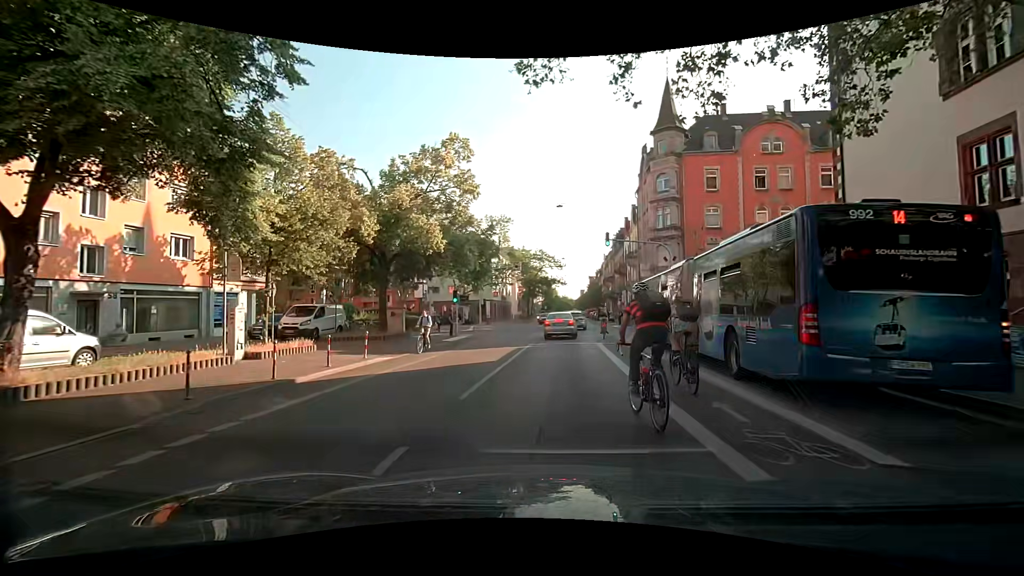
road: secondary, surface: asphalt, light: Day
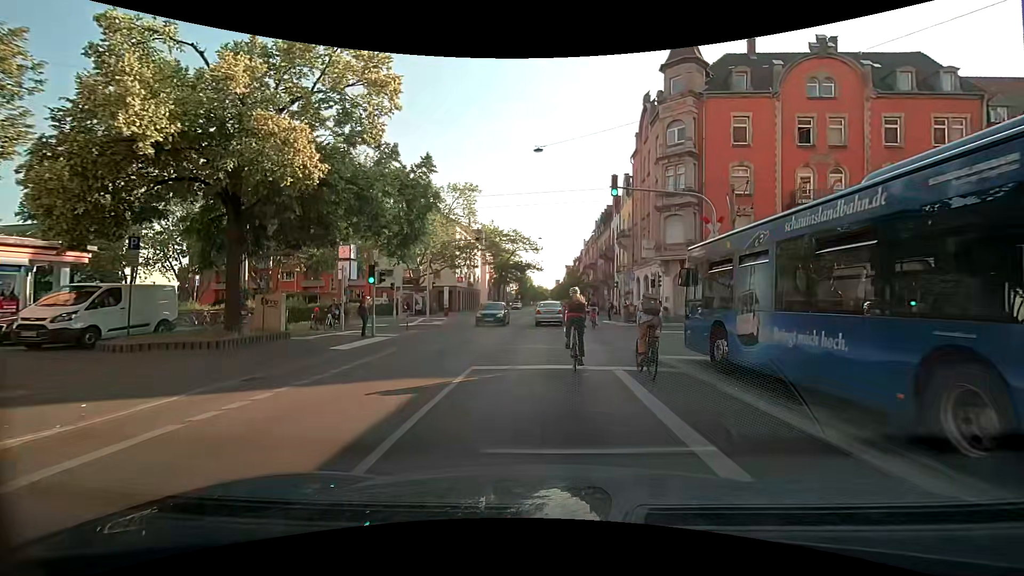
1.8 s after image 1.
(+0.2, +11.9) m; +3°
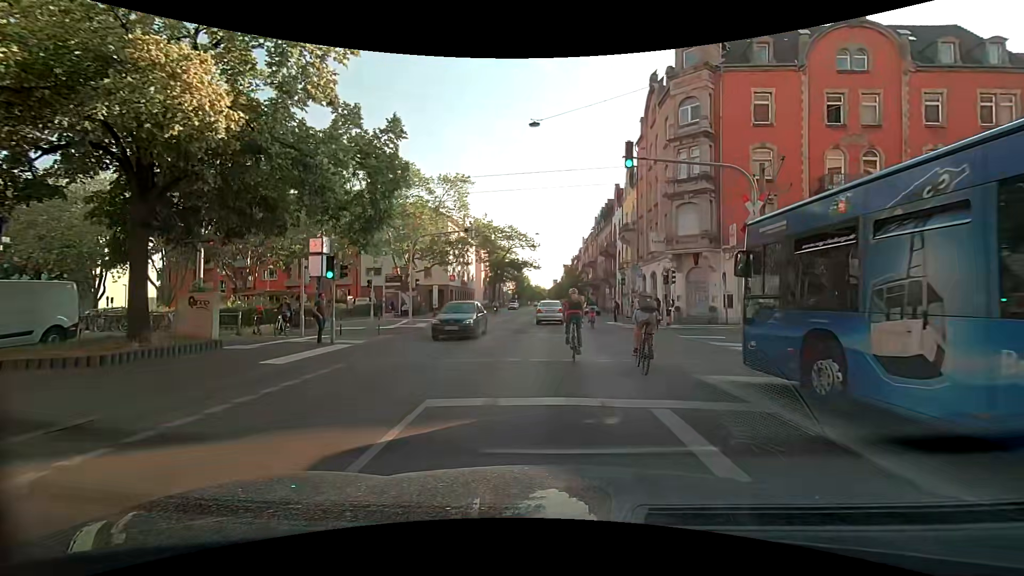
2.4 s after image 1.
(0.0, +3.9) m; +1°
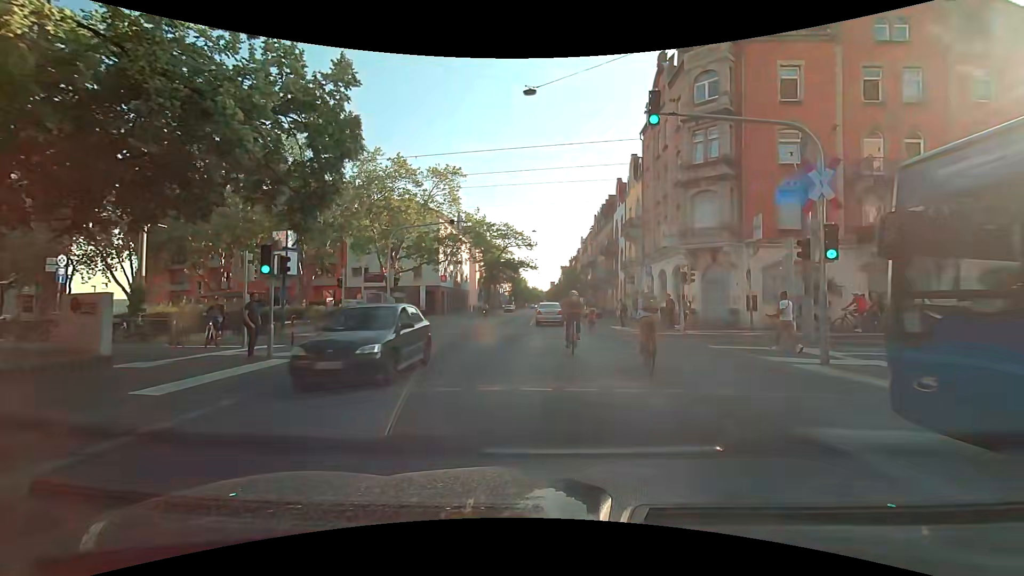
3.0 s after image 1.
(0.0, +3.9) m; 0°
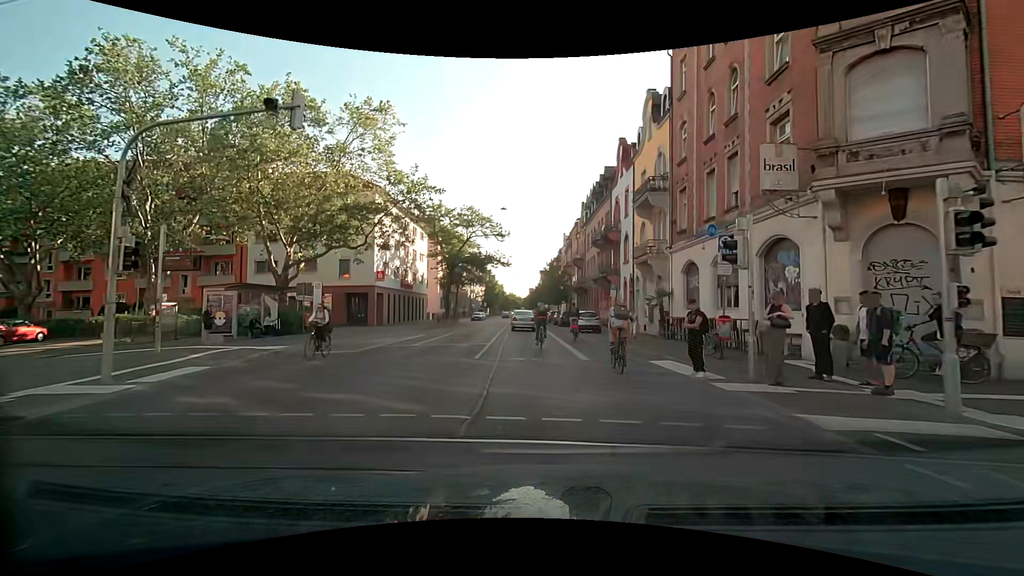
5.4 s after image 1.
(+0.3, +16.2) m; +3°
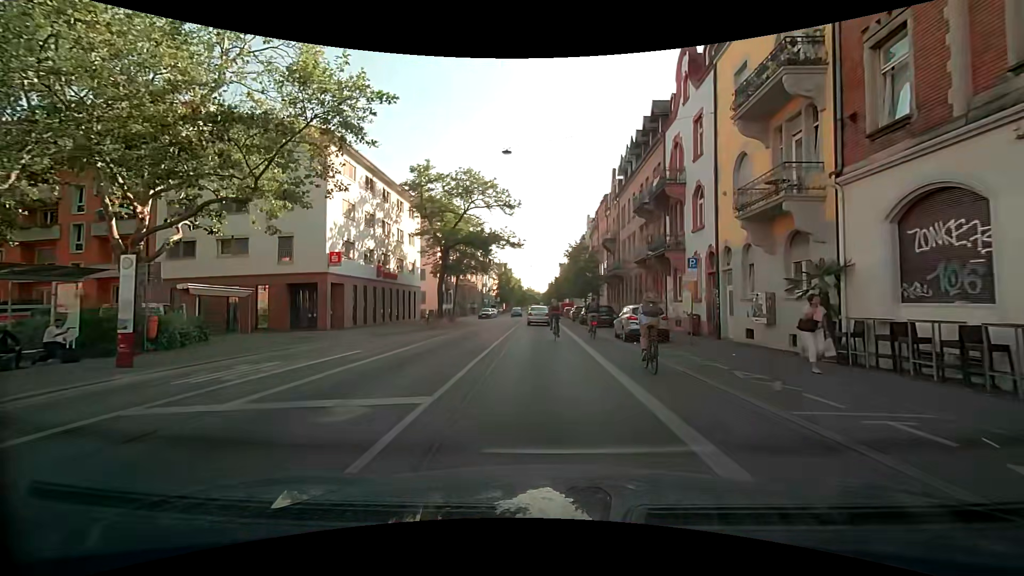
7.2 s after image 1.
(-0.4, +13.5) m; -4°
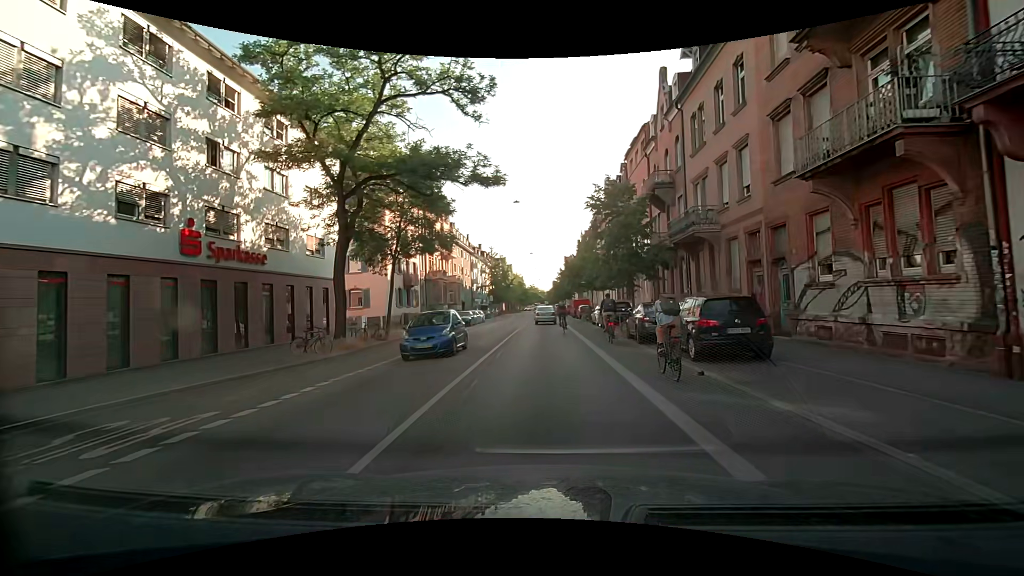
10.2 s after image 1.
(+0.2, +22.2) m; +1°
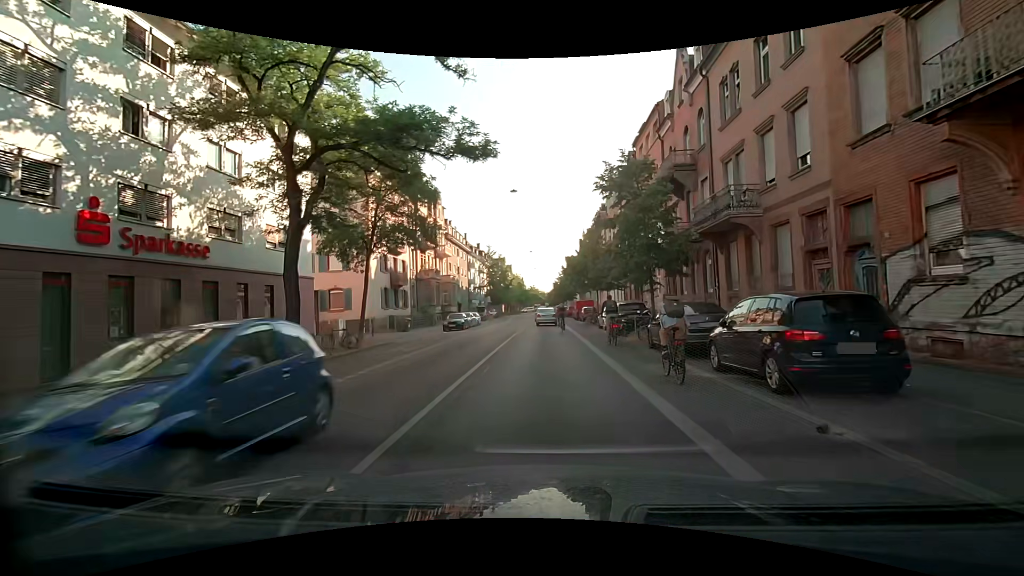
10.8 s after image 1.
(0.0, +4.1) m; -2°
(0, +10) (0, +20) (+1, +30) (+1, +40) (+1, +50) (+1, +60) (+1, +70) (+1, +80) (+1, +90) (+1, +100) m
